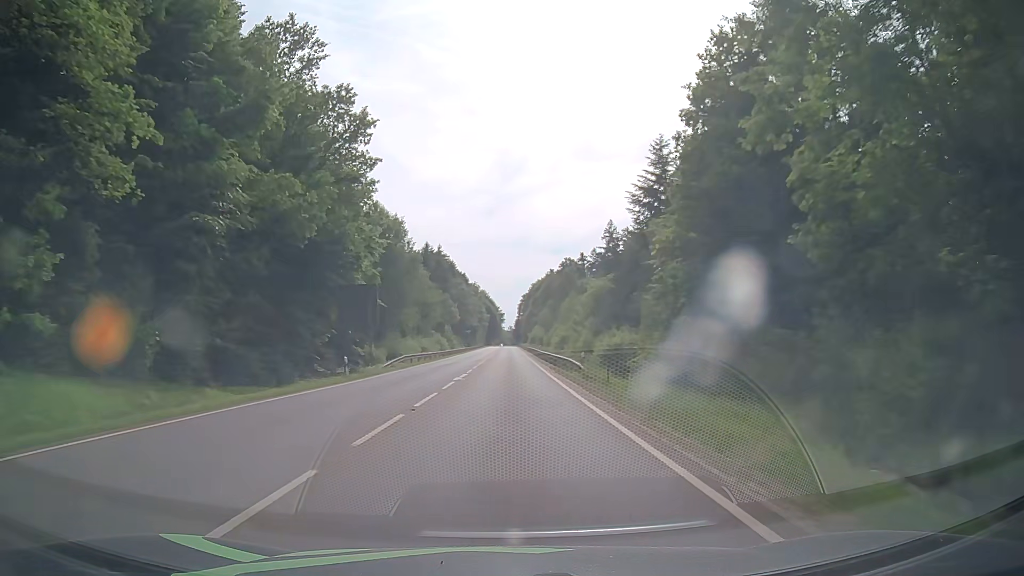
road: secondary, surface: asphalt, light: Day
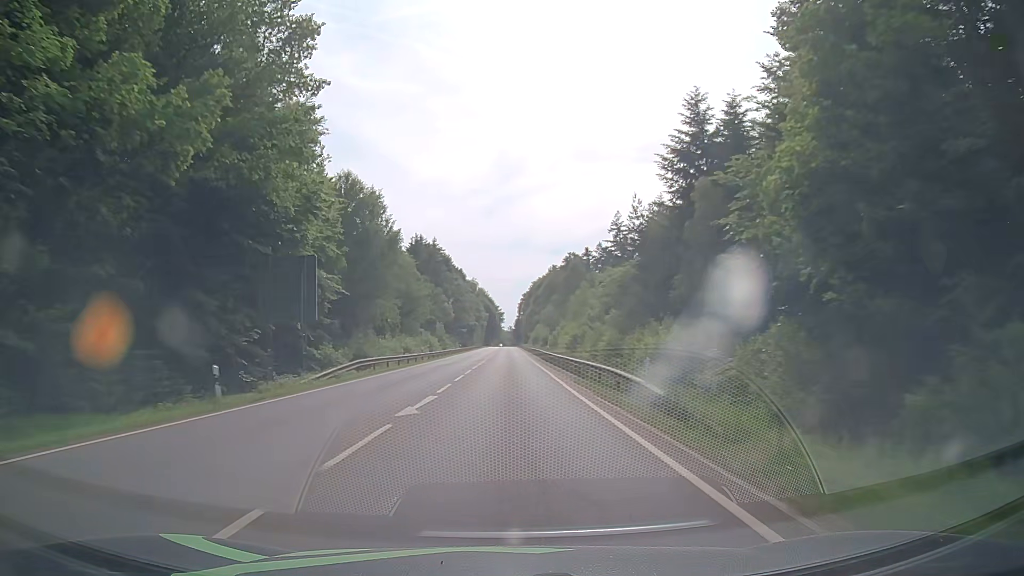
(0.0, +13.8) m; 0°
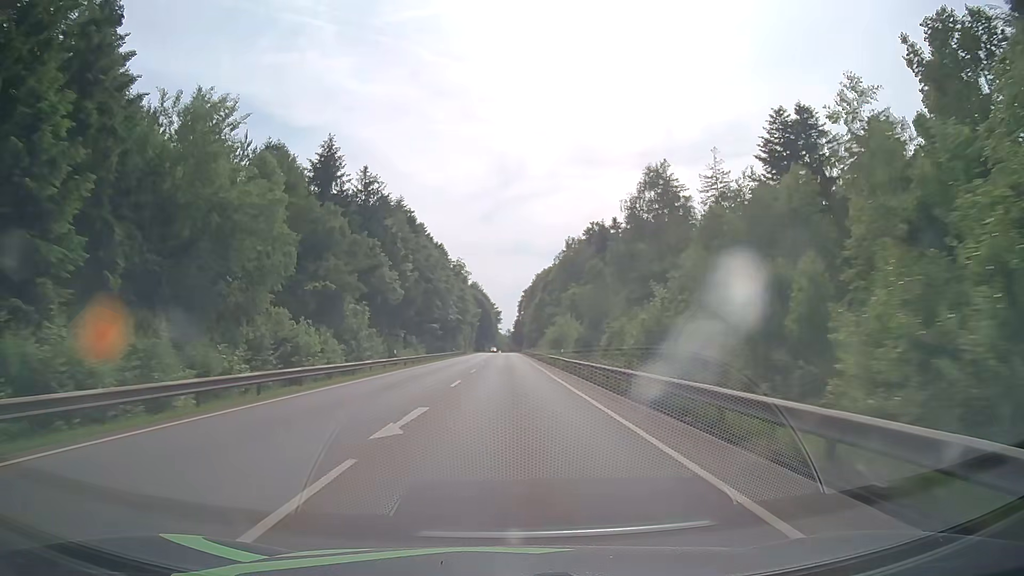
(+0.1, +57.6) m; 0°
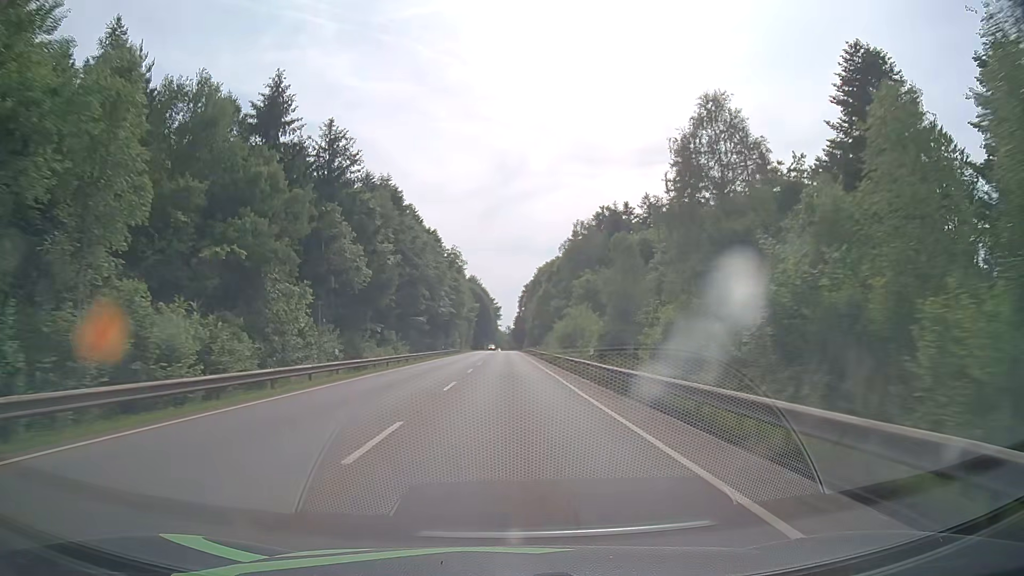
(0.0, +14.9) m; 0°
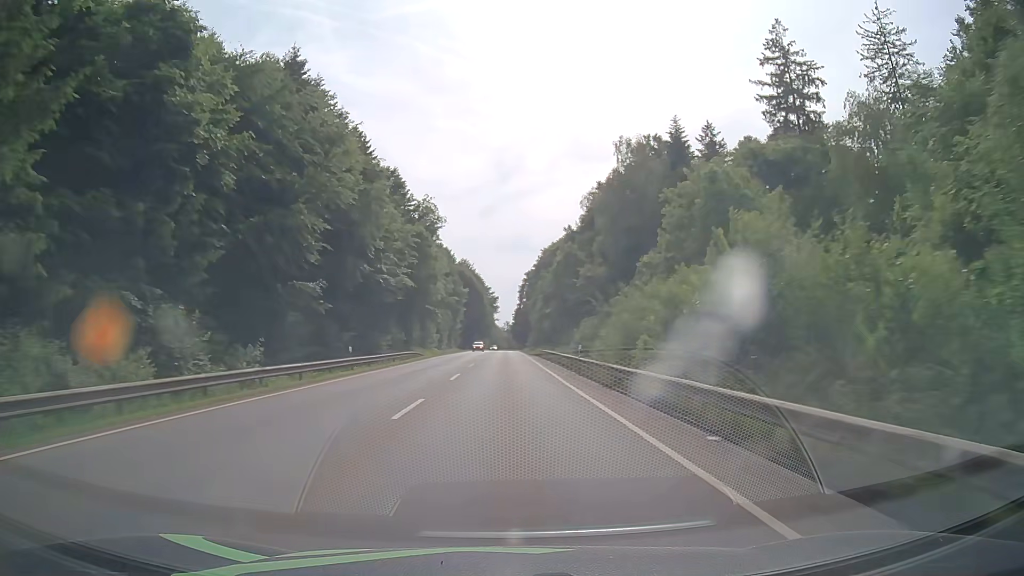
(+0.2, +44.4) m; 0°
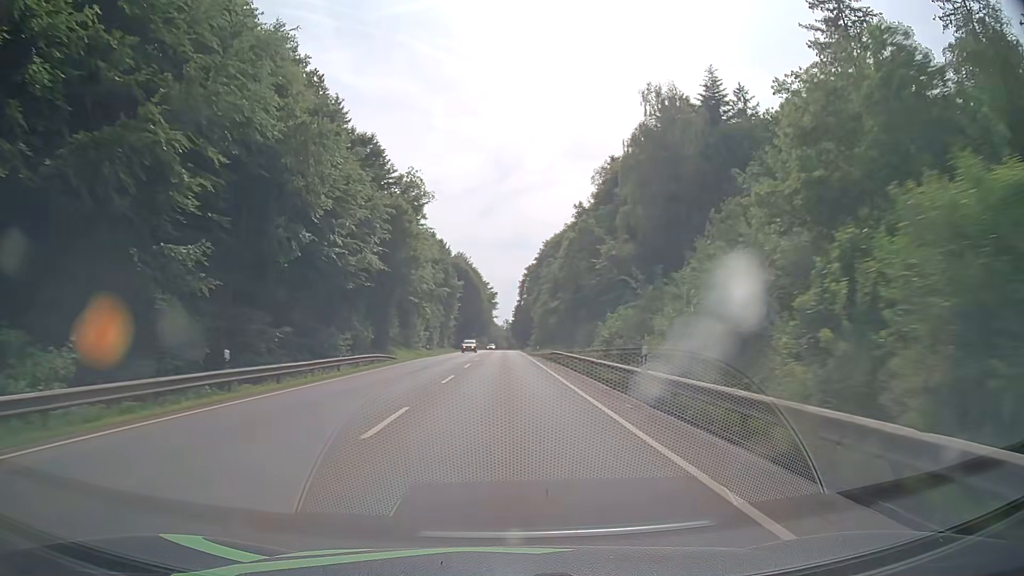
(+0.1, +14.3) m; 0°
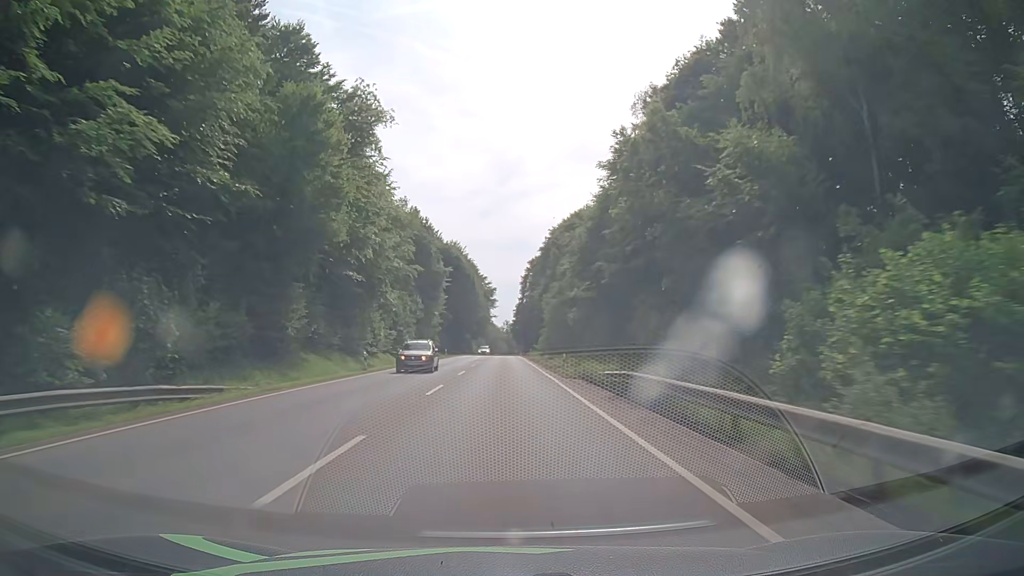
(0.0, +27.7) m; 0°
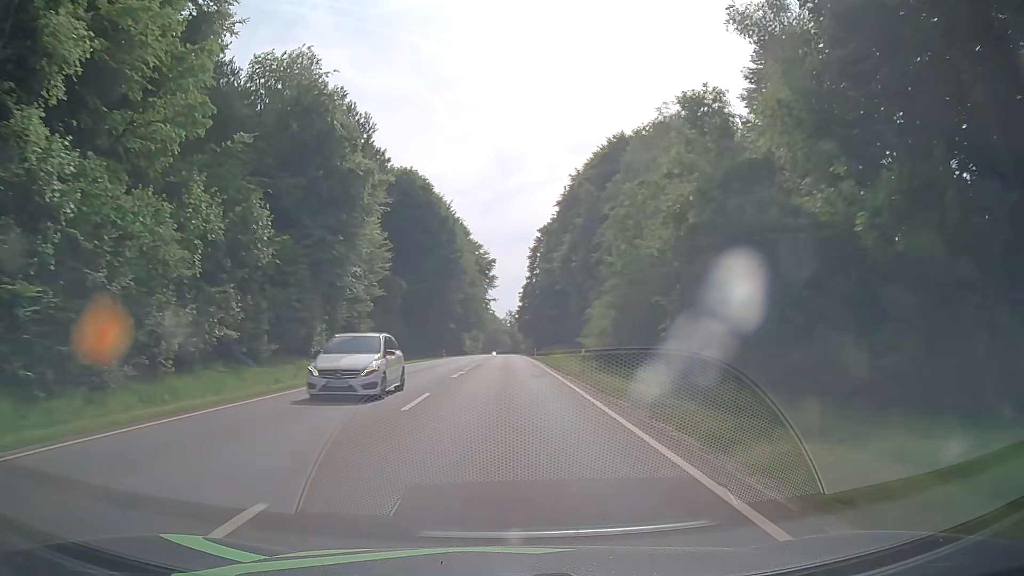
(-0.1, +52.2) m; 0°
(0, +10) (0, +20) (0, +30) (0, +40) (0, +50) (0, +60) (0, +70) (0, +80) (0, +90) (0, +100) m
